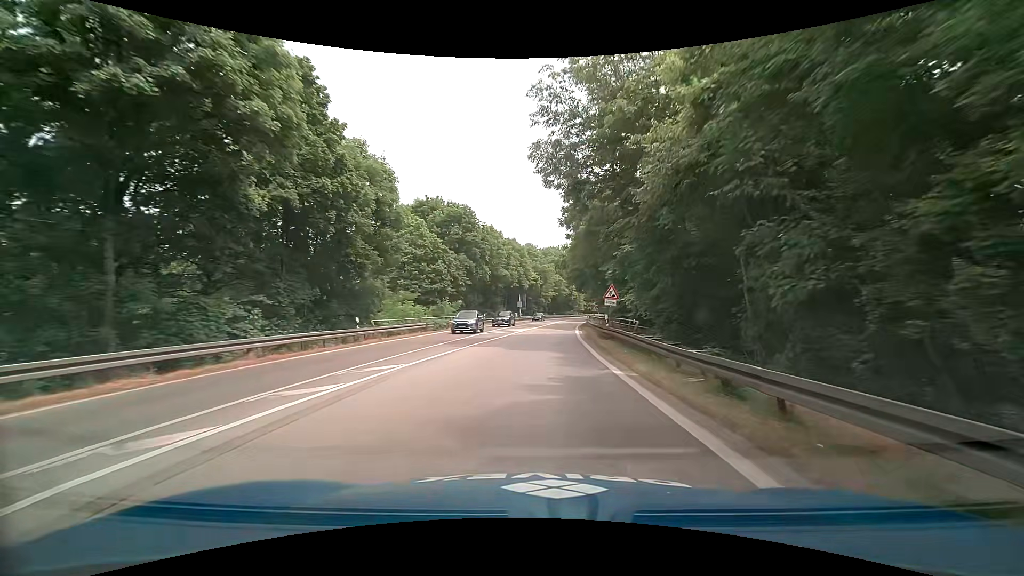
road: trunk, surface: asphalt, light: Day
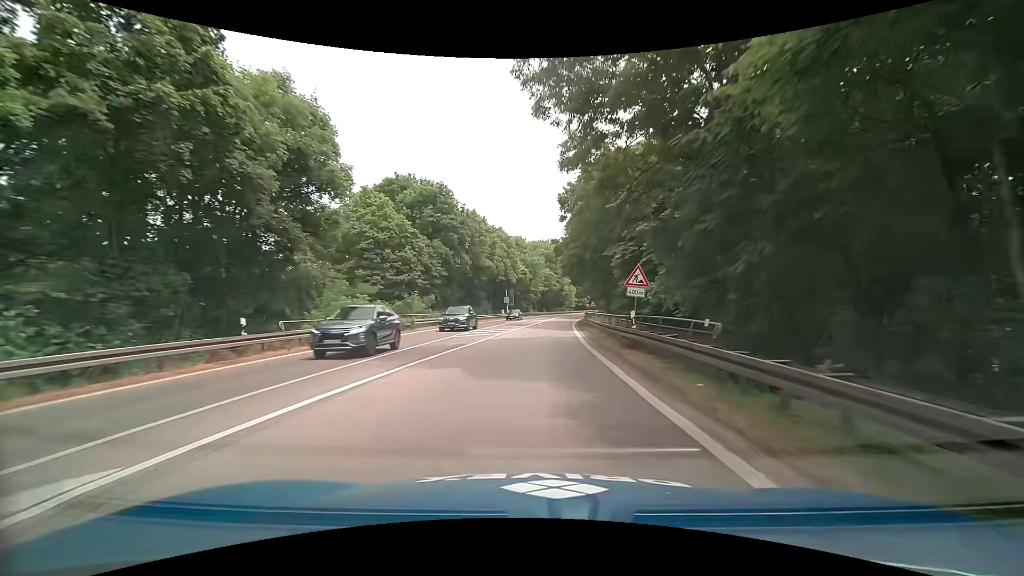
(+0.2, +9.0) m; +1°
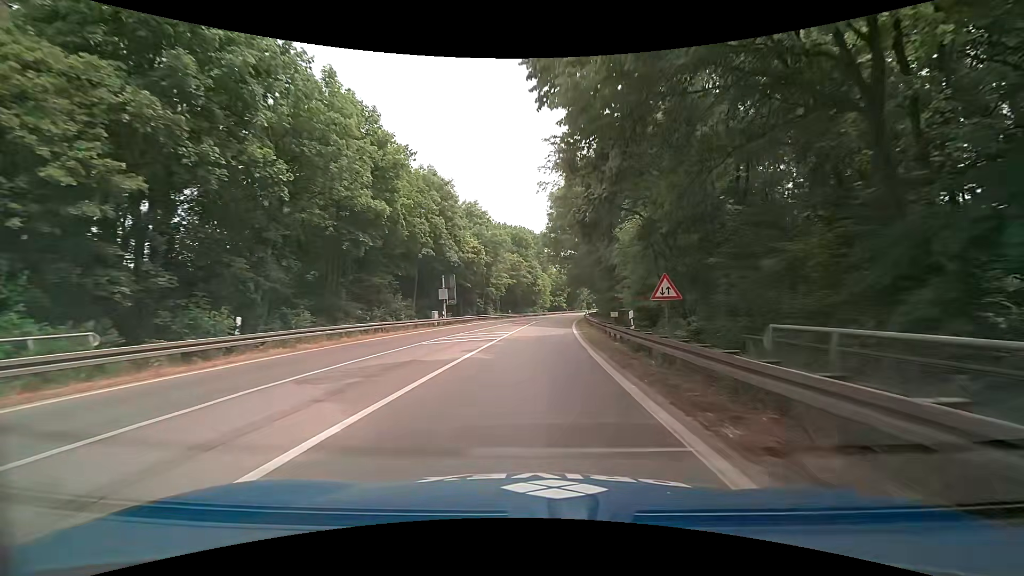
(+1.3, +35.5) m; +3°
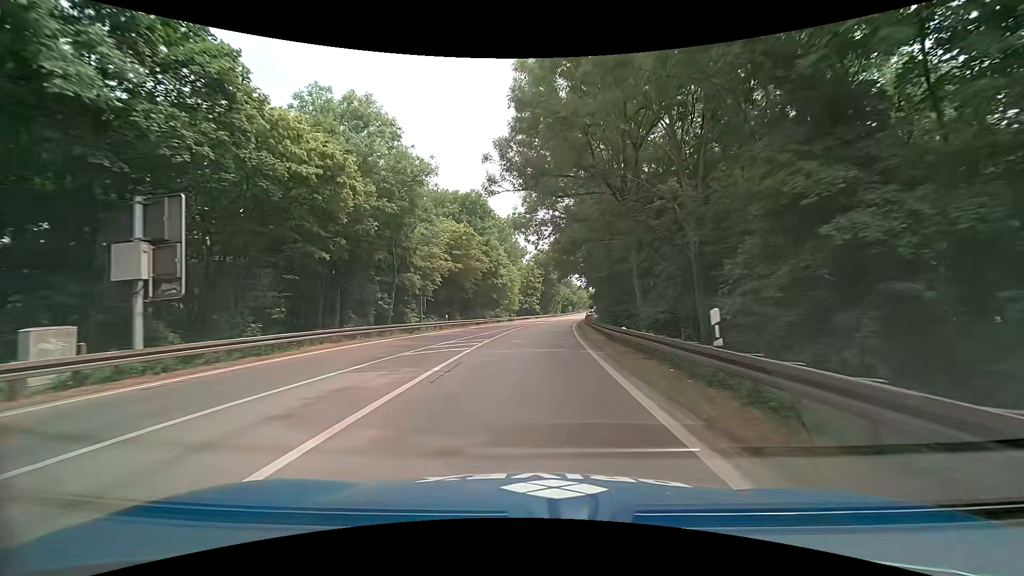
(+1.6, +35.2) m; +4°
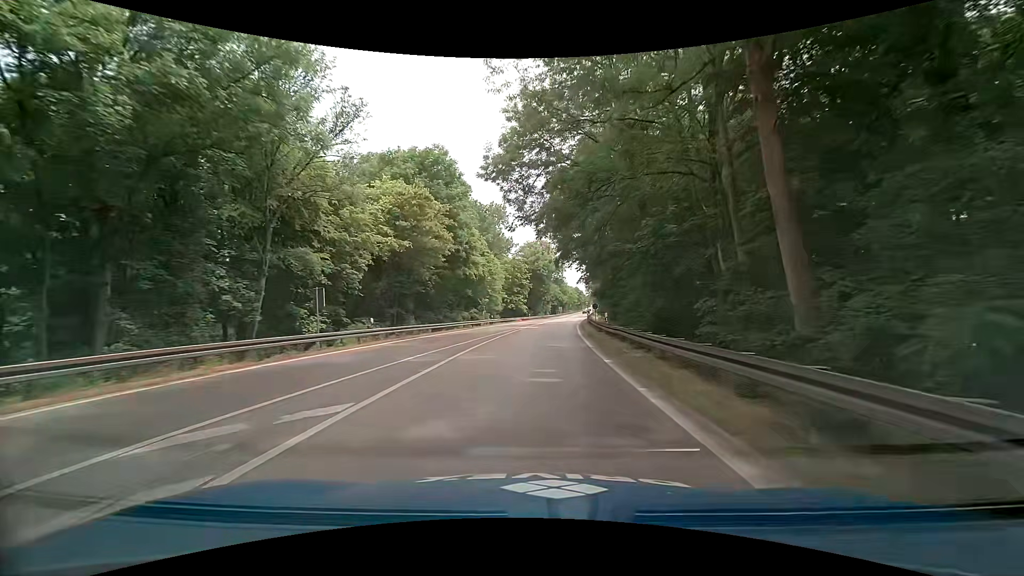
(+0.2, +17.7) m; +2°
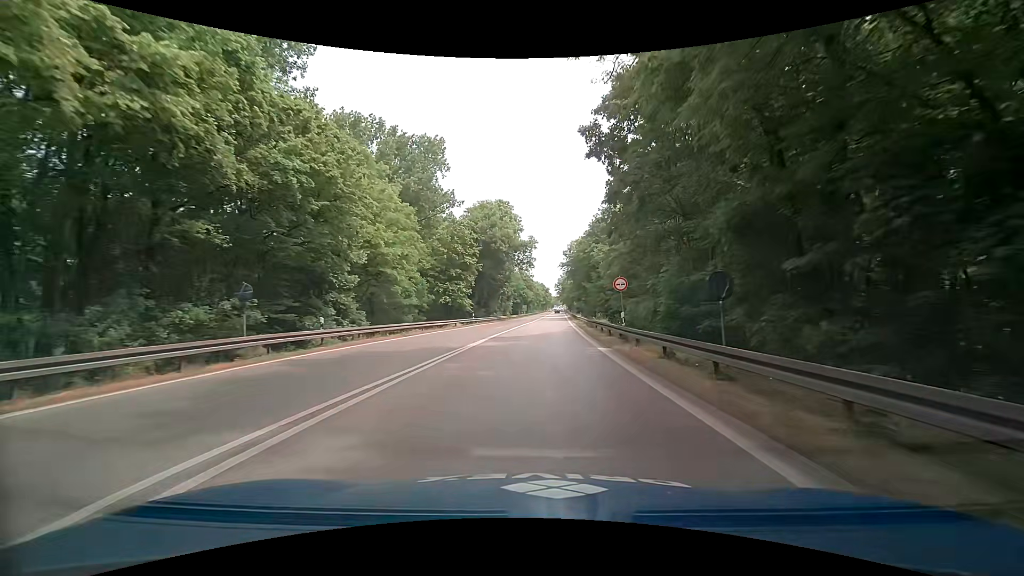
(+1.3, +44.5) m; +4°
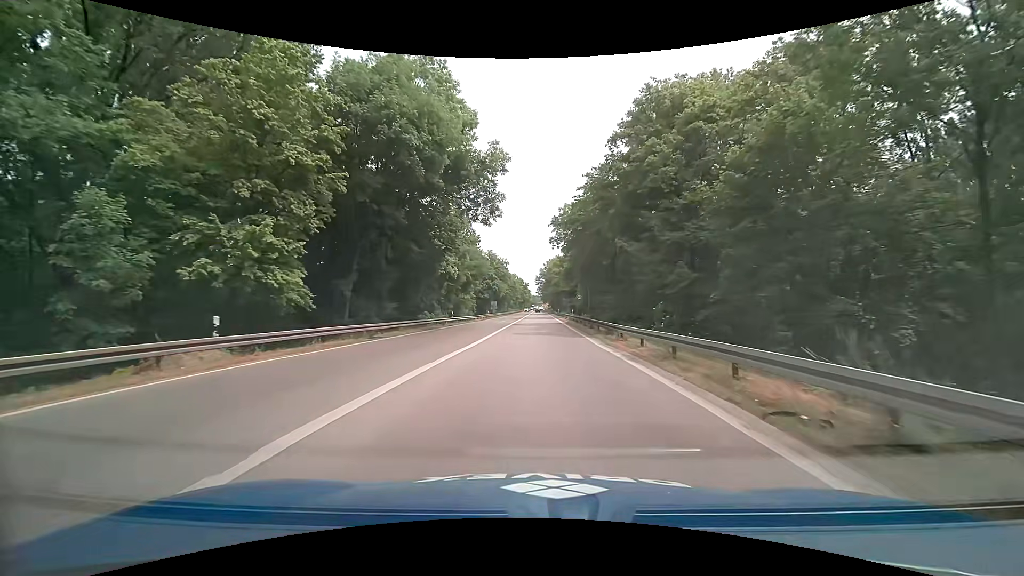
(+1.4, +44.7) m; +3°
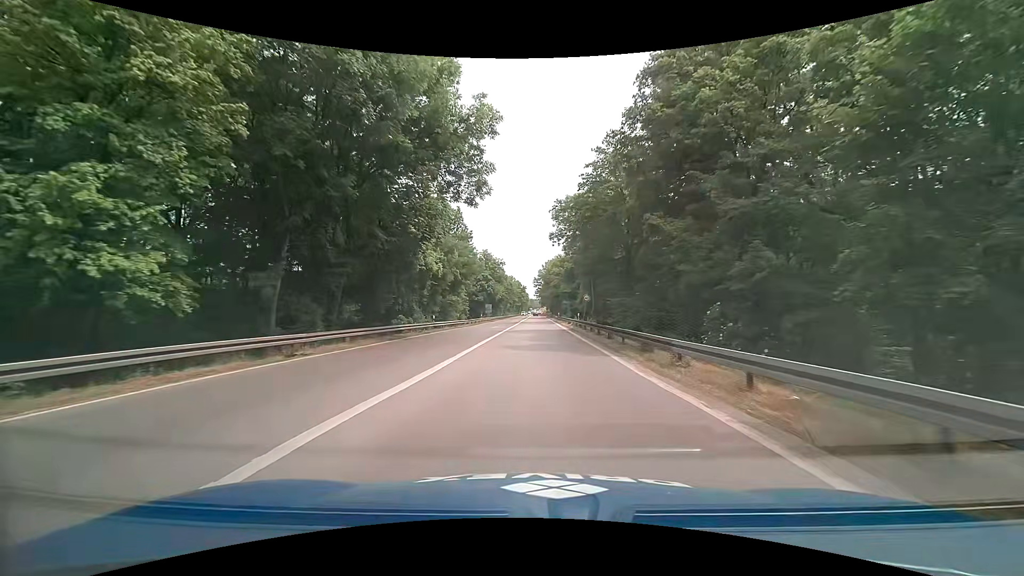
(0.0, +8.6) m; 0°
(0, +10) (0, +20) (0, +30) (0, +40) (0, +50) (+1, +60) (+1, +70) (+1, +80) (+1, +90) (+1, +100) m
